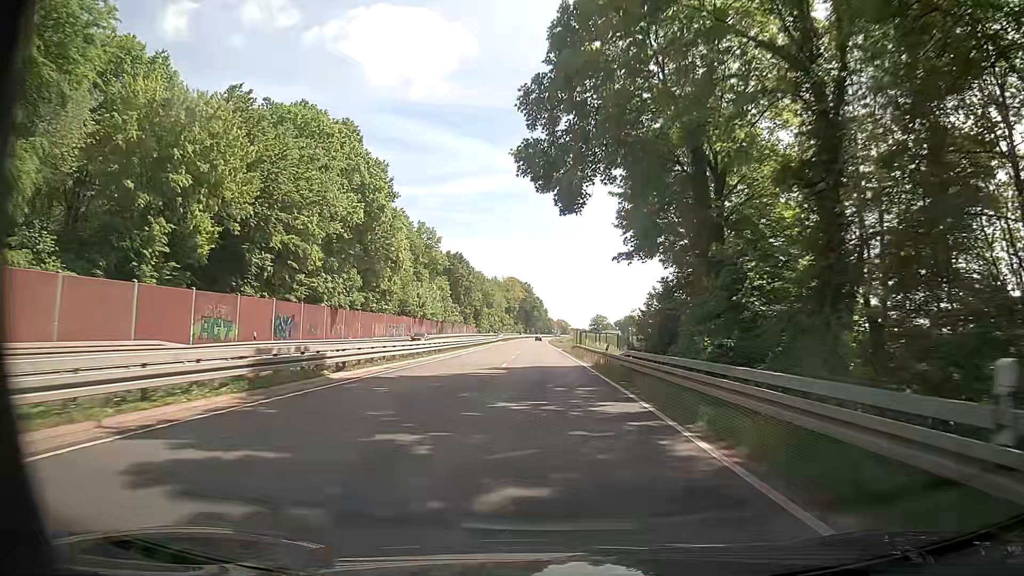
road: trunk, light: Day
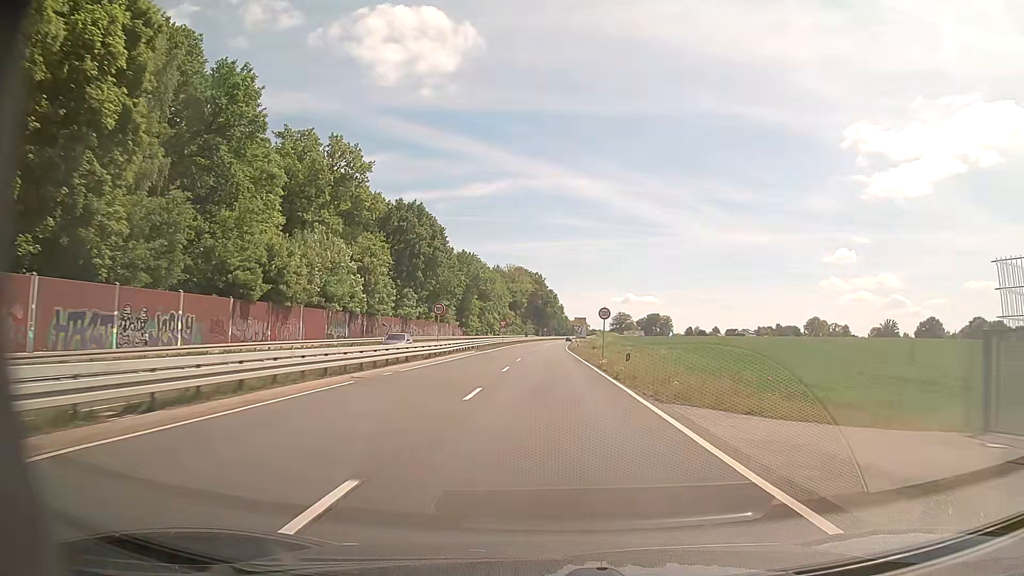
(-0.5, +62.7) m; -1°
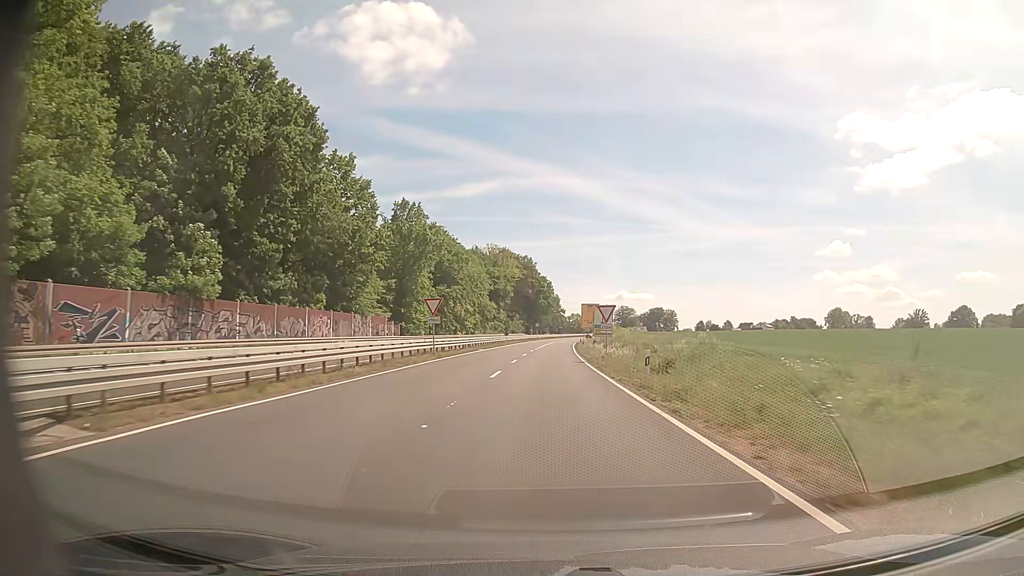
(0.0, +53.2) m; 0°
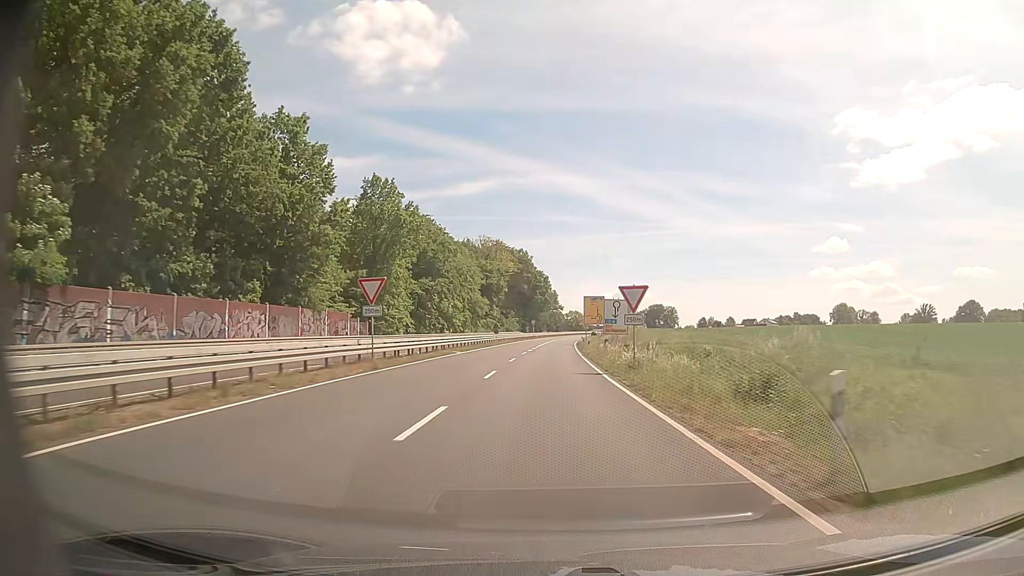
(0.0, +13.5) m; 0°
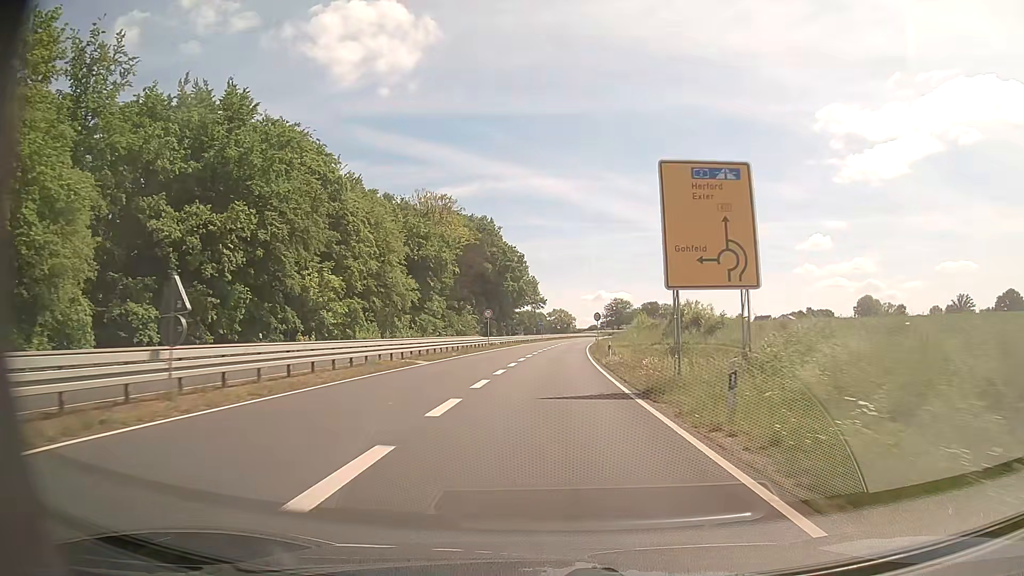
(+0.8, +65.3) m; +1°
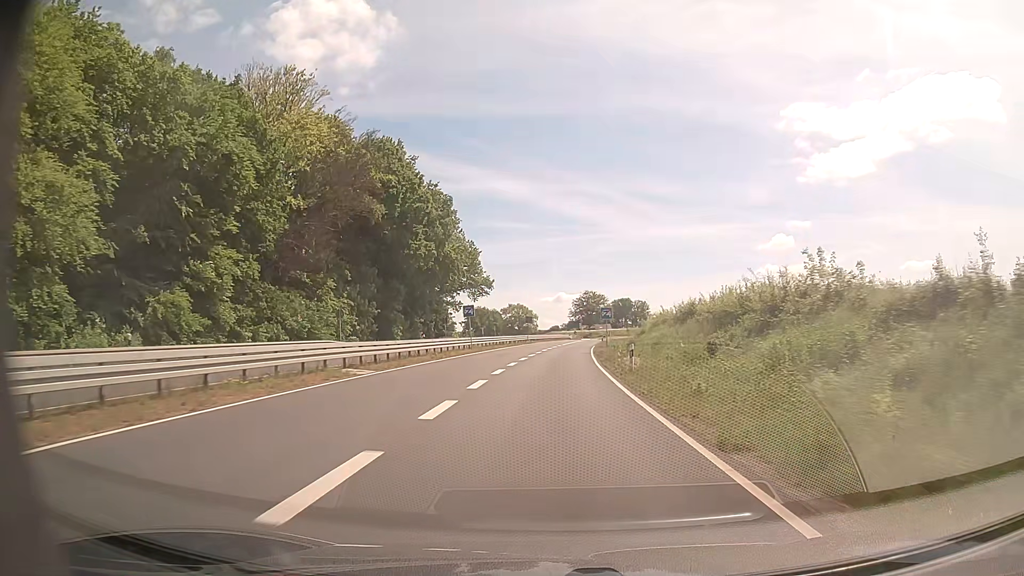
(+1.7, +60.6) m; +3°
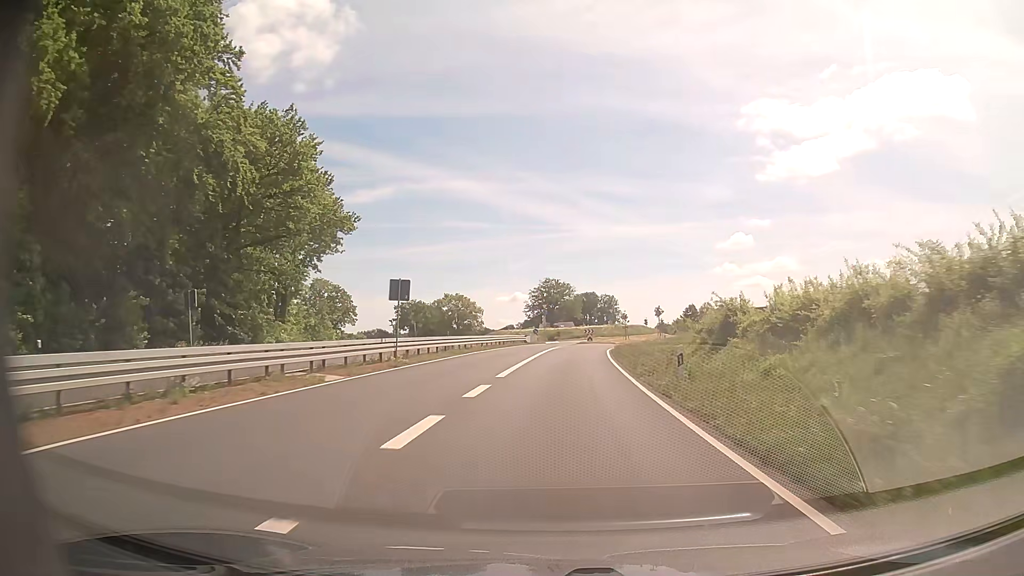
(+1.7, +57.0) m; +4°
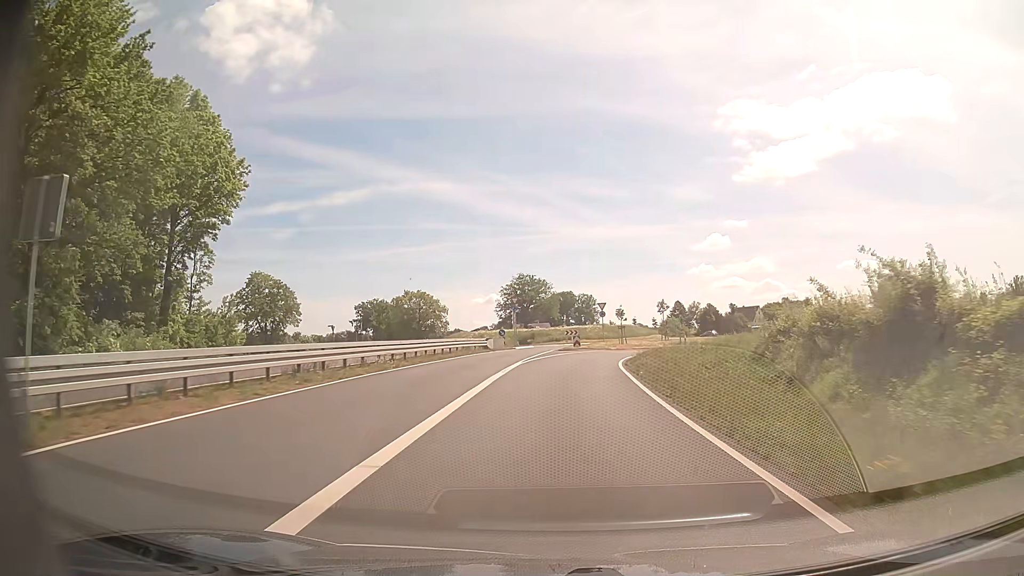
(+0.4, +19.8) m; +2°
(0, +10) (0, +20) (+1, +30) (+4, +40) (+8, +49) (+13, +57) (+19, +65) (+24, +74) (+28, +83) (+30, +93) m
